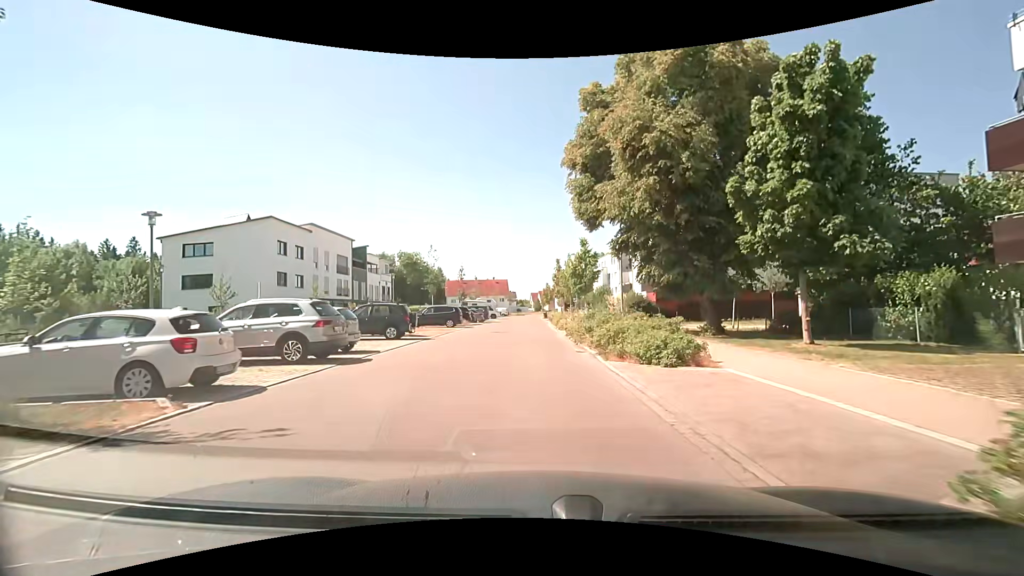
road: residential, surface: asphalt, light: Day
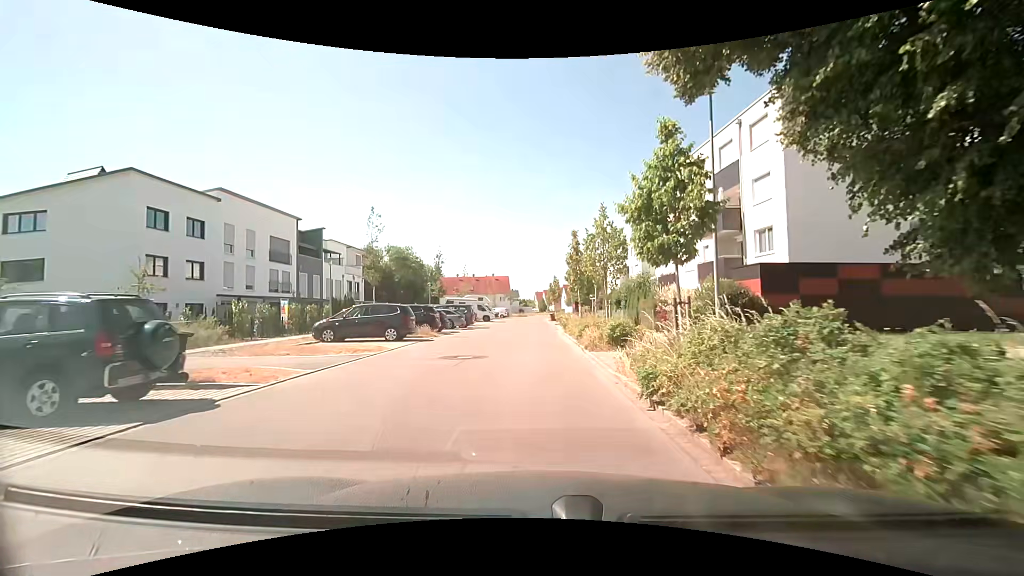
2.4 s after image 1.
(0.0, +16.2) m; -1°
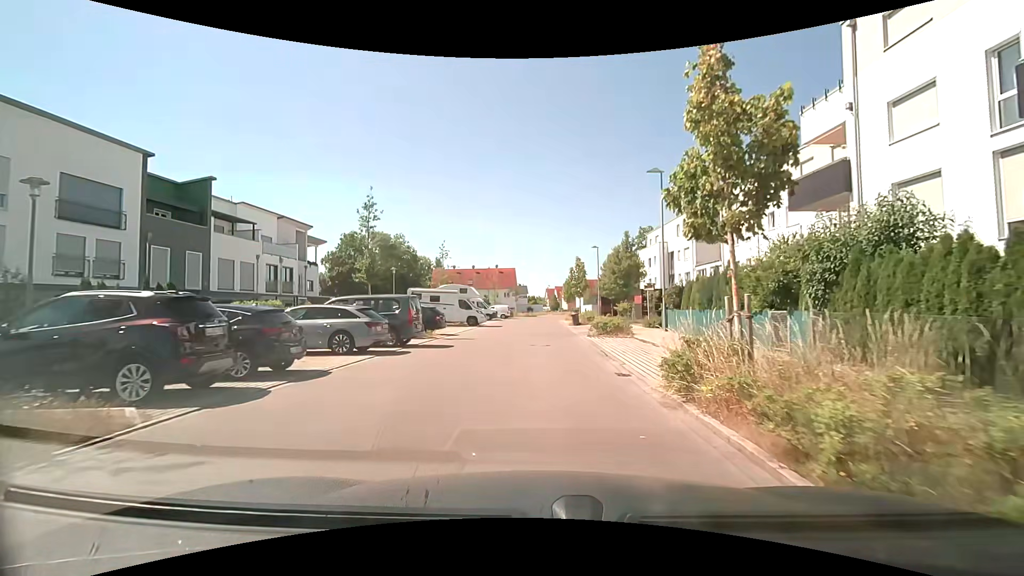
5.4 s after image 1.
(0.0, +21.0) m; -1°
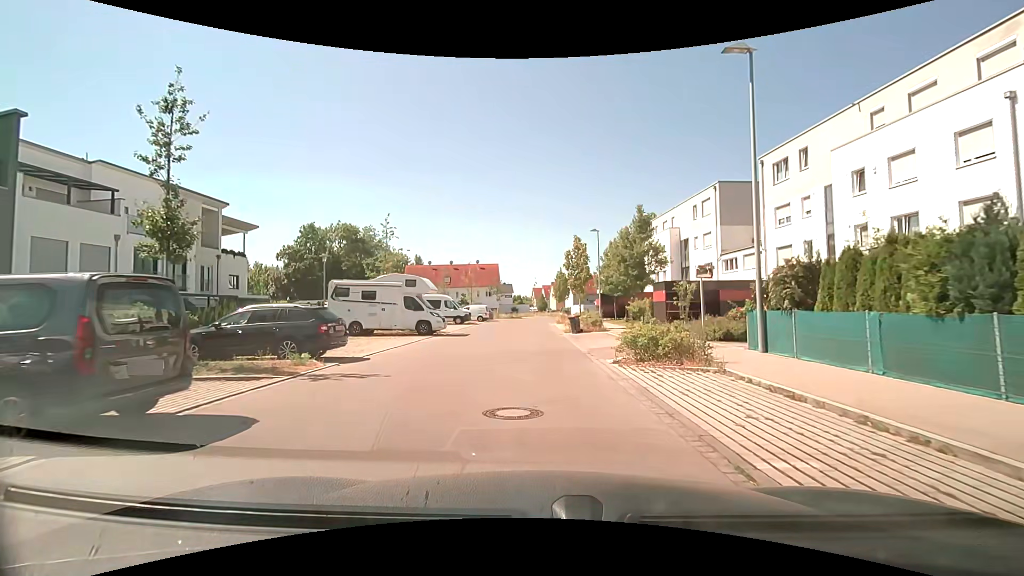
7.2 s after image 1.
(+0.2, +12.0) m; +2°
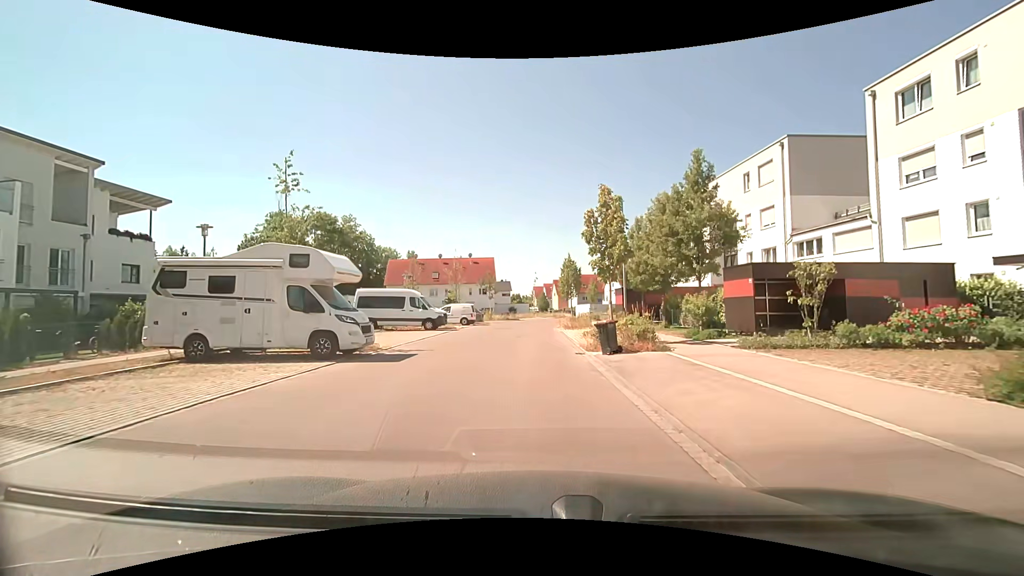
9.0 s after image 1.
(0.0, +12.1) m; -1°
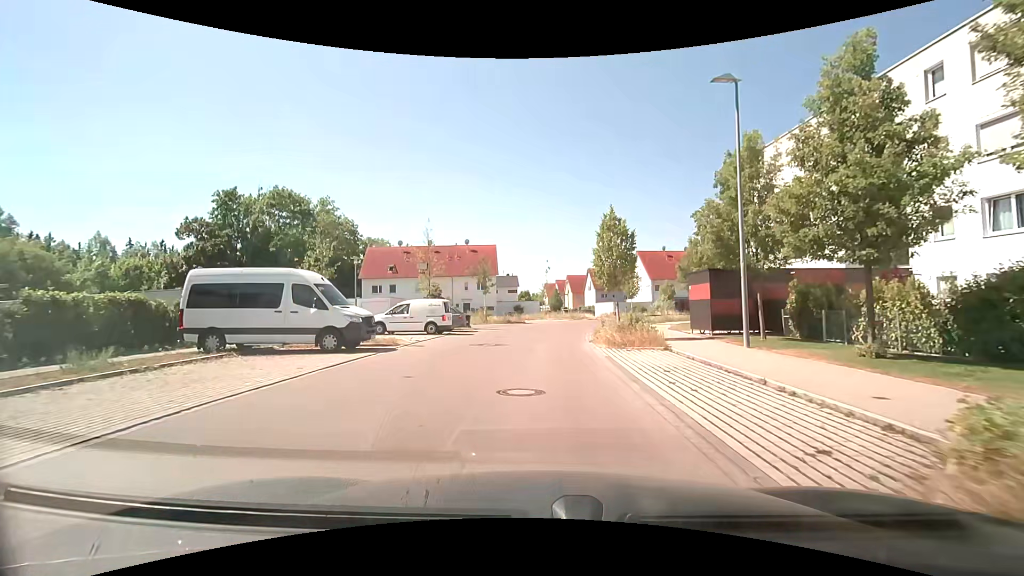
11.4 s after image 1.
(+0.1, +16.5) m; 0°
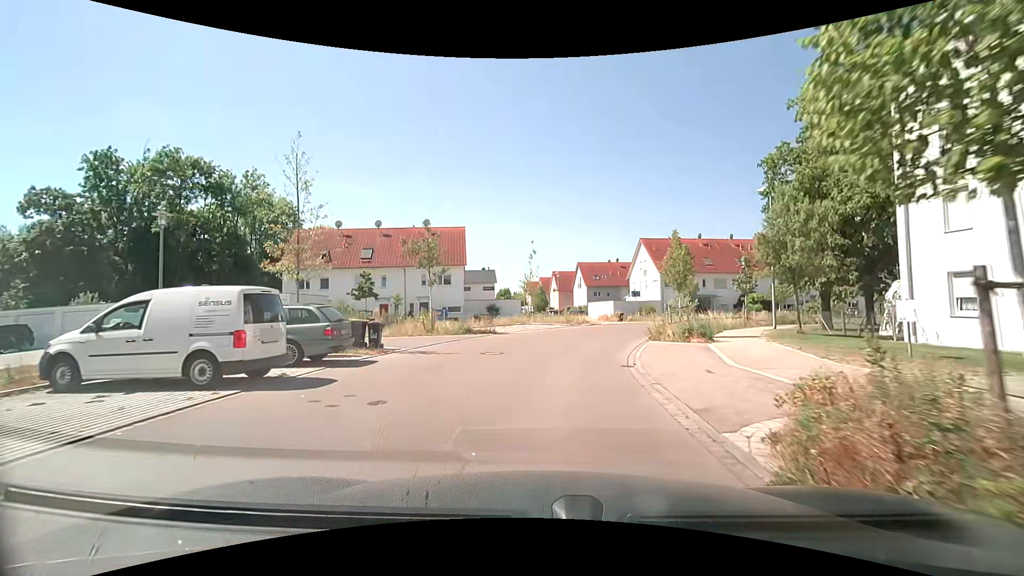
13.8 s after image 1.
(-0.1, +16.3) m; +1°
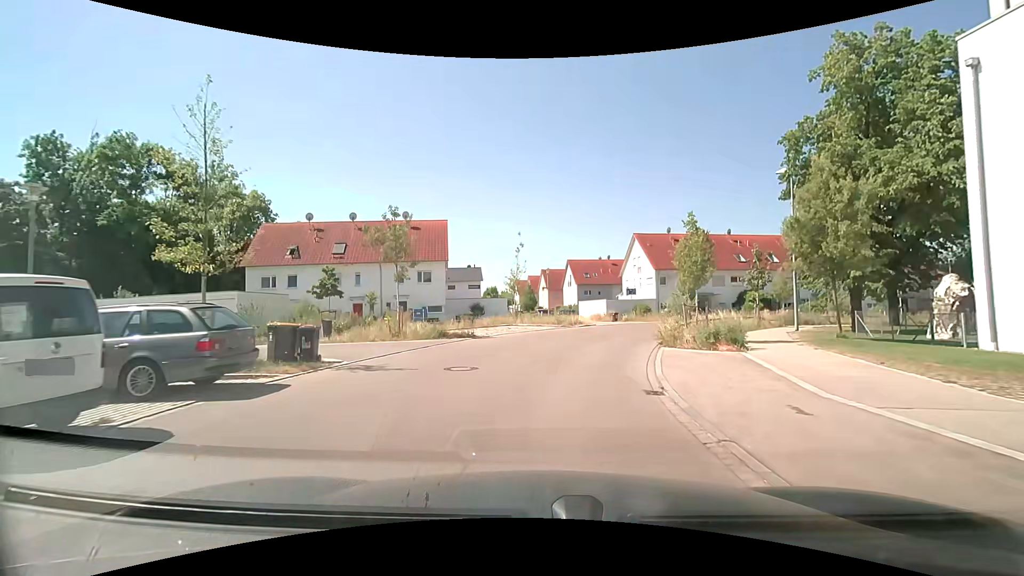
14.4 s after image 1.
(0.0, +4.0) m; +1°
(0, +10) (+3, +20) (+7, +29) (+13, +37) (+21, +43) (+29, +48) (+38, +52) (+48, +54) (+58, +56) (+68, +59) m
